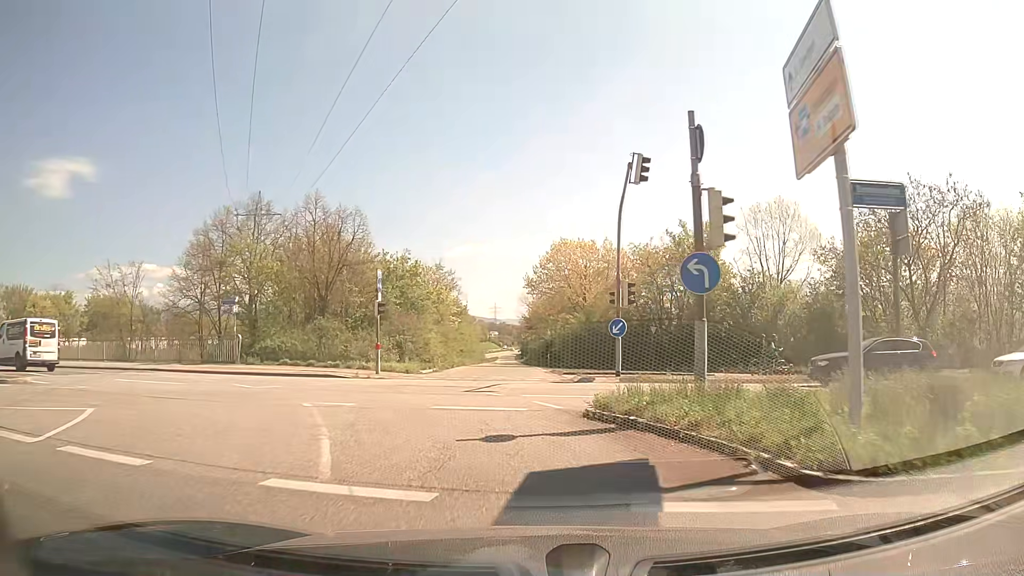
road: primary_link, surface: asphalt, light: Day
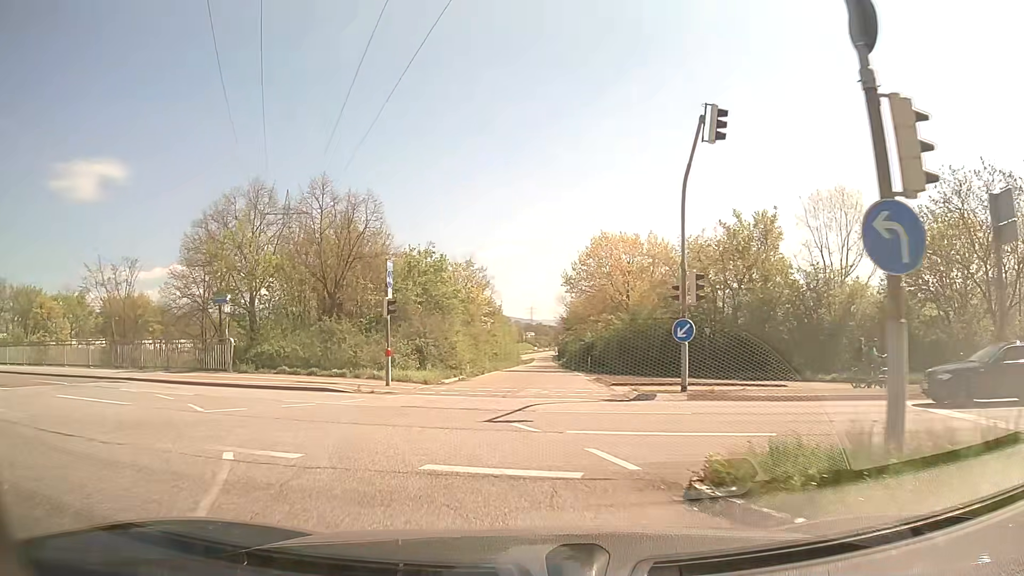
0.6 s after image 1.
(-0.1, +4.5) m; -3°
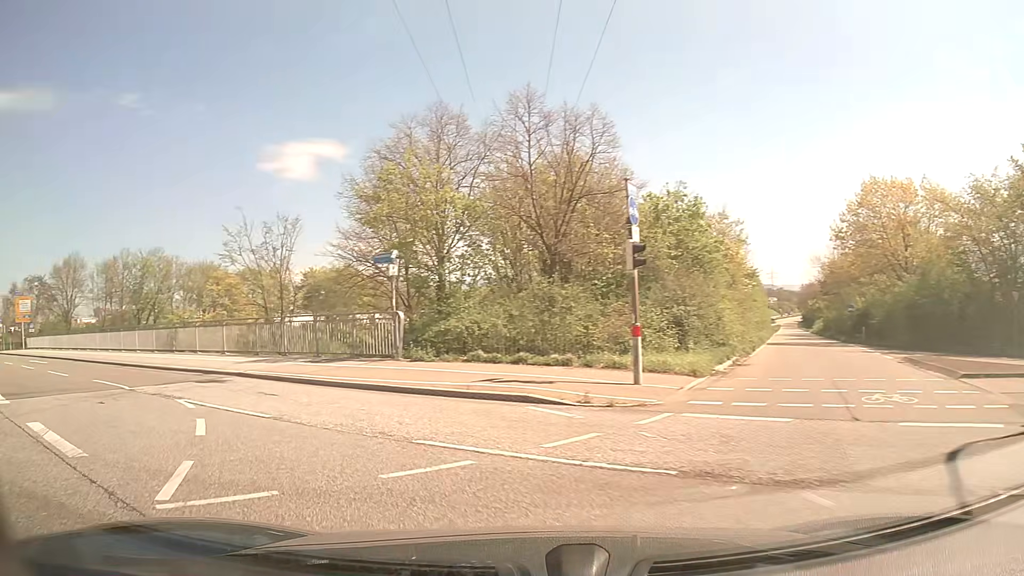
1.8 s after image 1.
(-1.3, +8.3) m; -21°
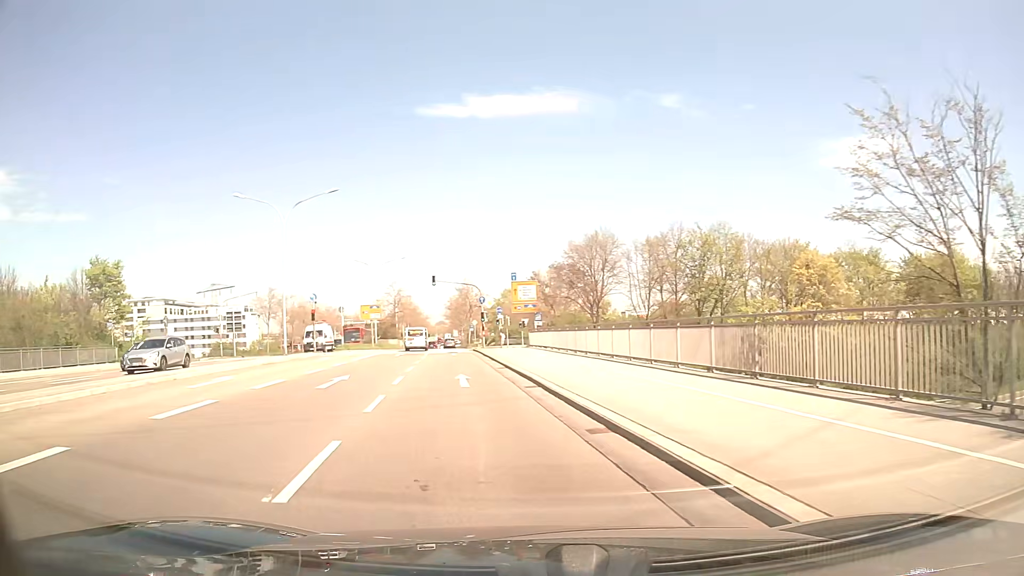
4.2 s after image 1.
(-7.4, +14.9) m; -49°
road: primary
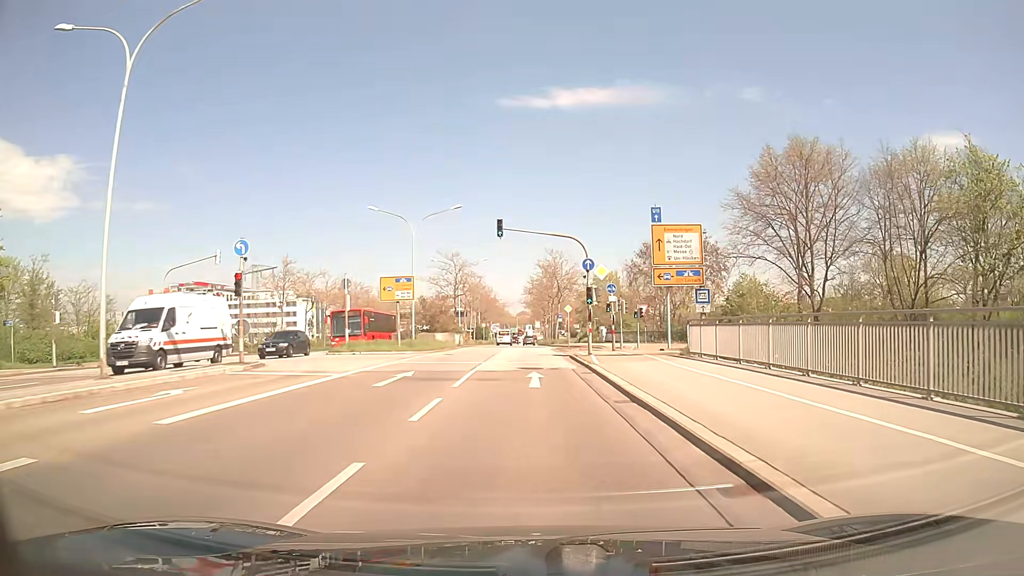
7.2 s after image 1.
(-2.6, +26.3) m; -7°
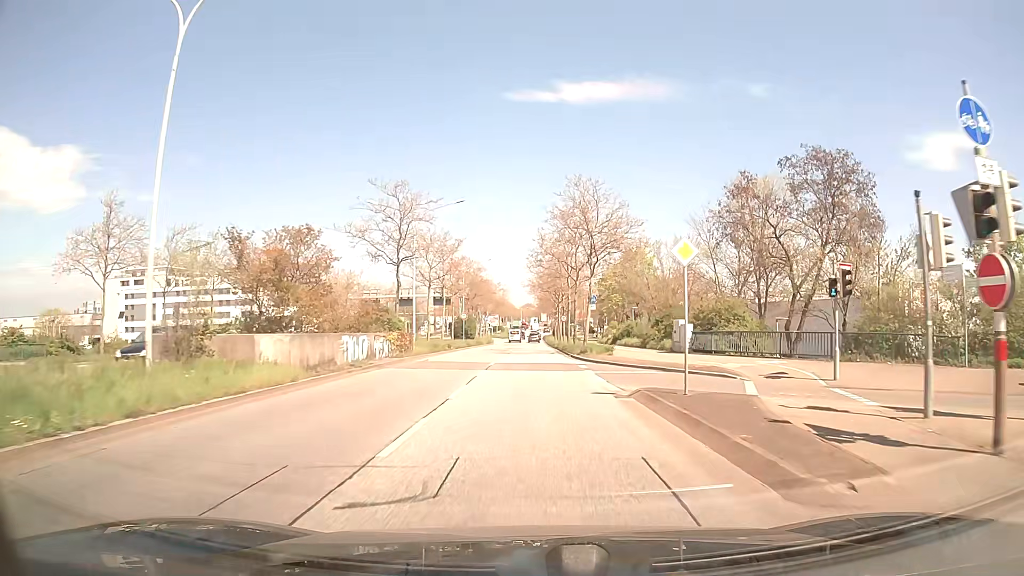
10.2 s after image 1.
(-0.1, +34.2) m; -1°
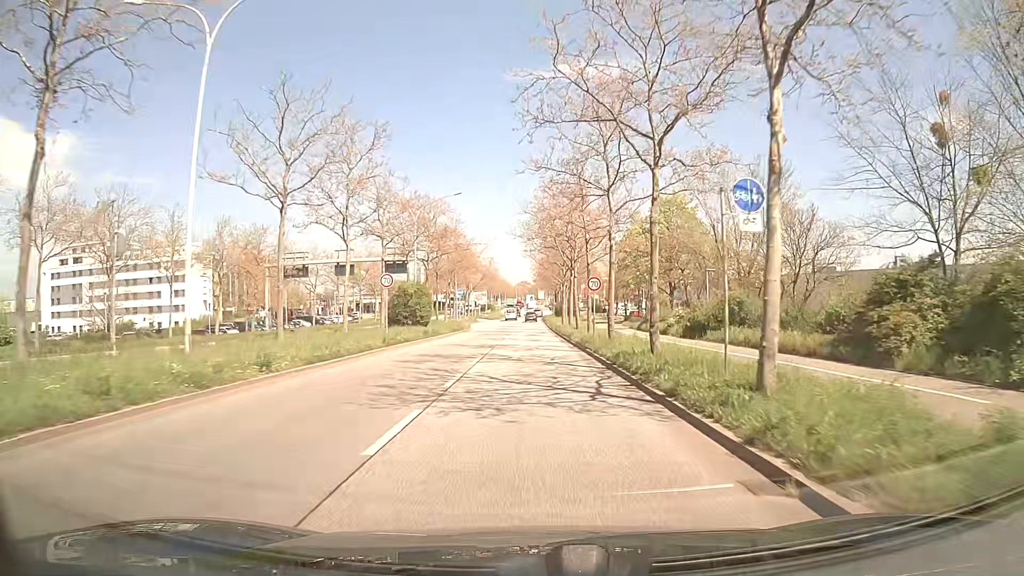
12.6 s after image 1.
(+0.3, +30.6) m; +1°
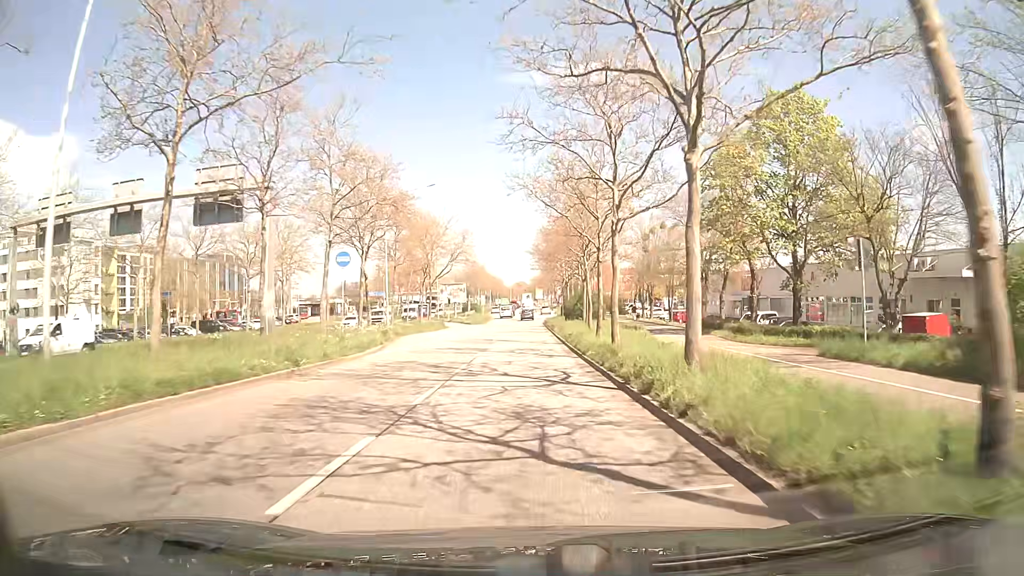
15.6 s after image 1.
(+0.1, +37.7) m; 0°
(0, +10) (0, +20) (0, +30) (0, +40) (0, +50) (0, +60) (0, +70) (0, +80) (0, +90) (0, +100) m
